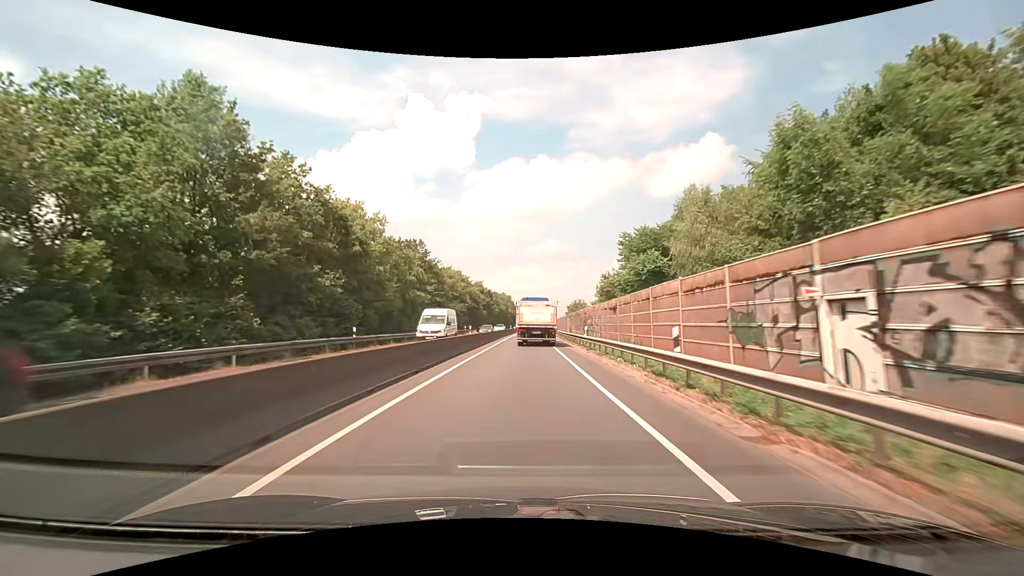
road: trunk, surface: asphalt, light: Day
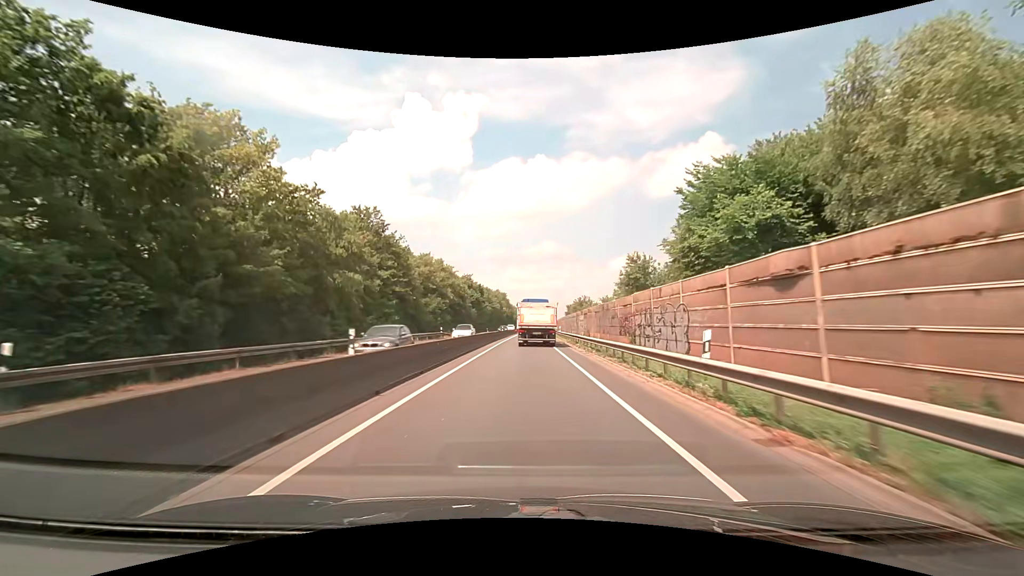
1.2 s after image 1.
(0.0, +19.9) m; 0°
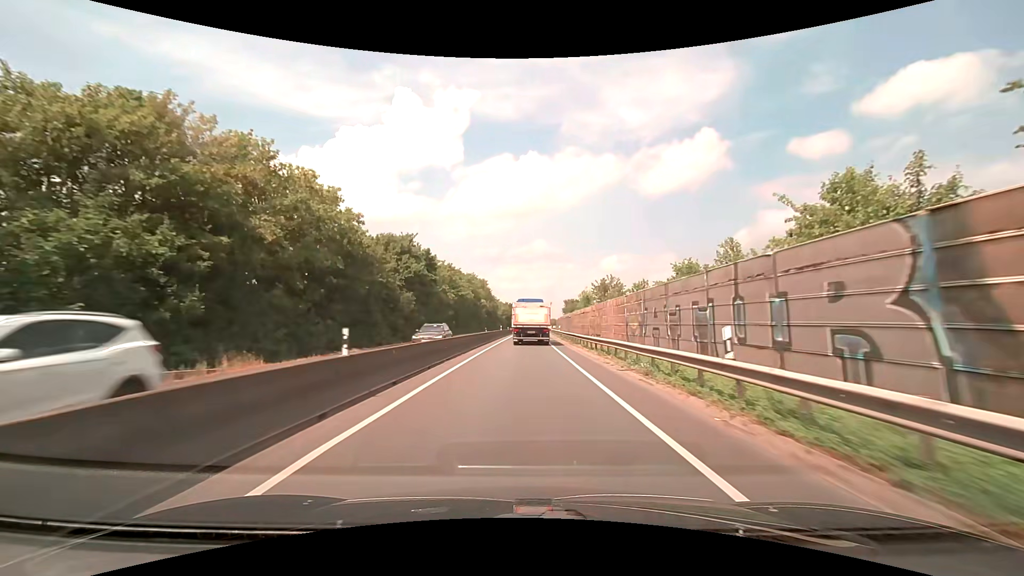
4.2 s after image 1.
(+0.5, +51.0) m; +1°
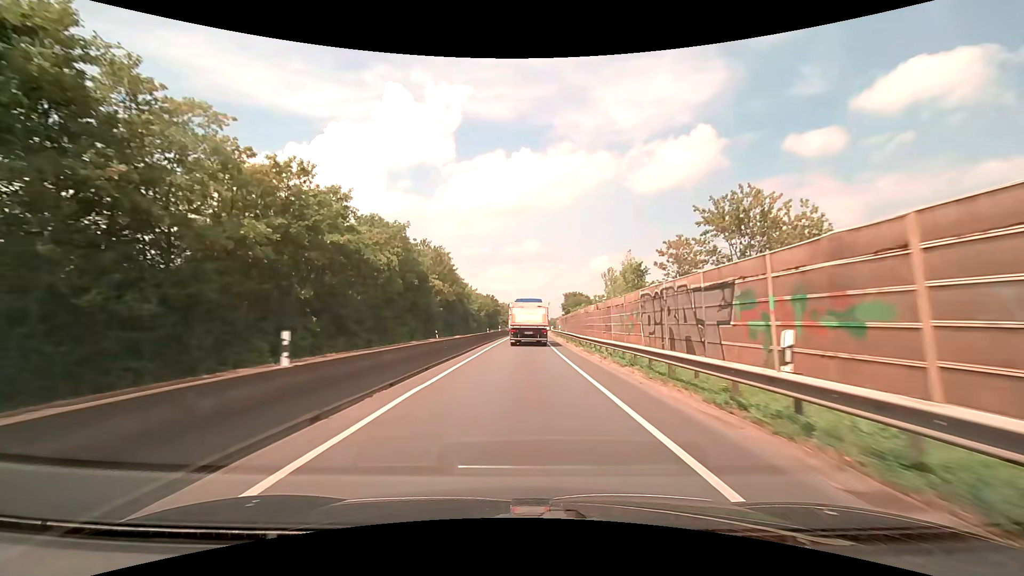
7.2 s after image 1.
(+0.7, +52.3) m; +1°
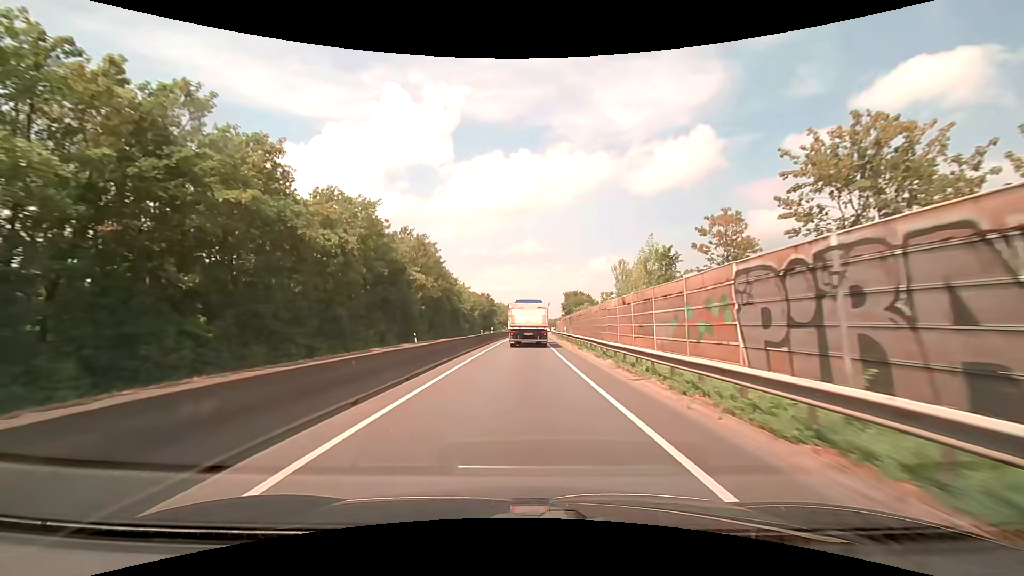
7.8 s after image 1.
(0.0, +10.4) m; +1°
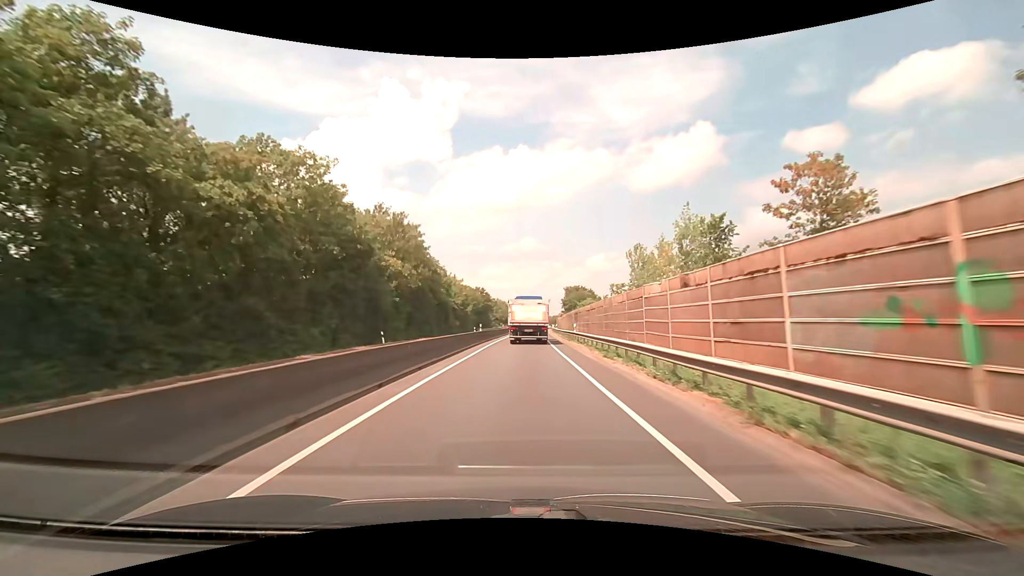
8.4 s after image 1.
(0.0, +10.3) m; 0°
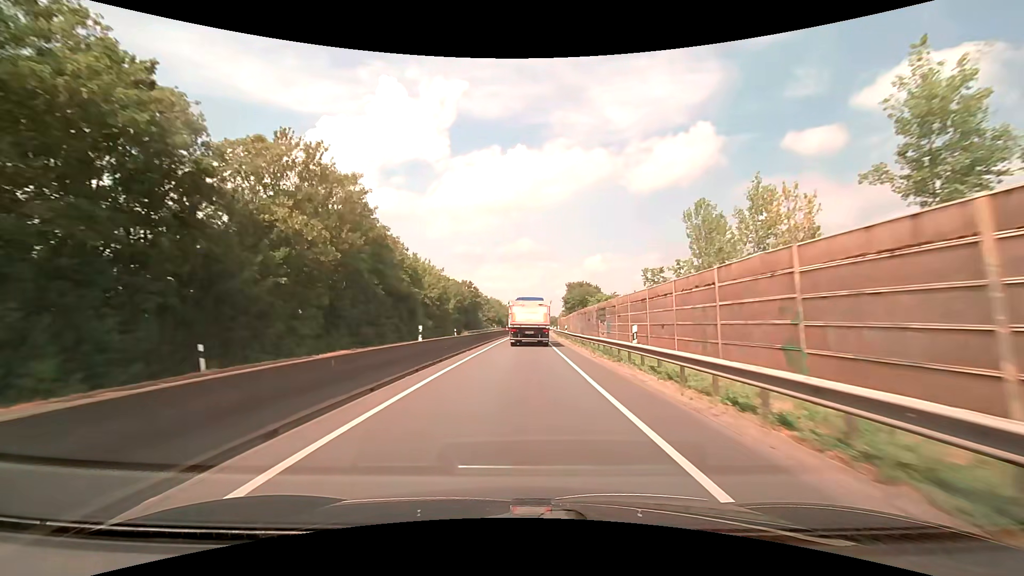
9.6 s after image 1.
(+0.1, +20.5) m; +1°
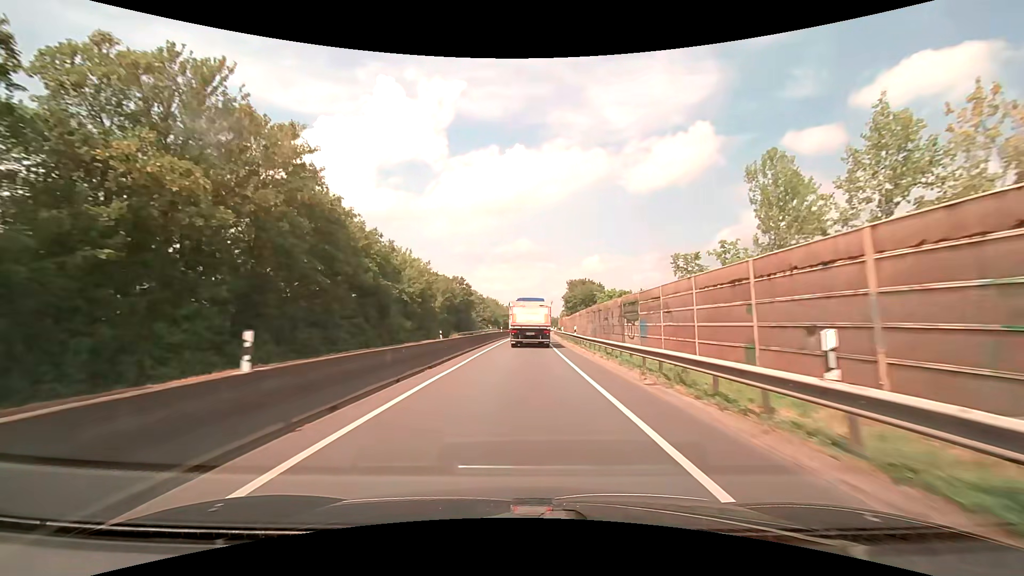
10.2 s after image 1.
(0.0, +10.1) m; 0°
(0, +10) (0, +20) (0, +30) (0, +40) (+1, +50) (+1, +60) (+1, +70) (+2, +80) (+2, +90) (+3, +100) m
